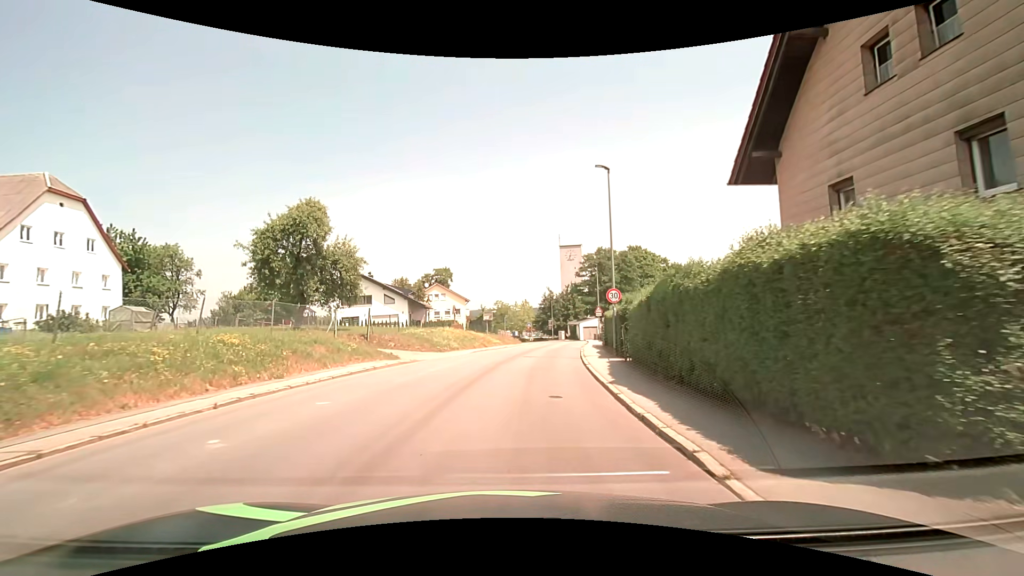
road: tertiary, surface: asphalt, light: Day
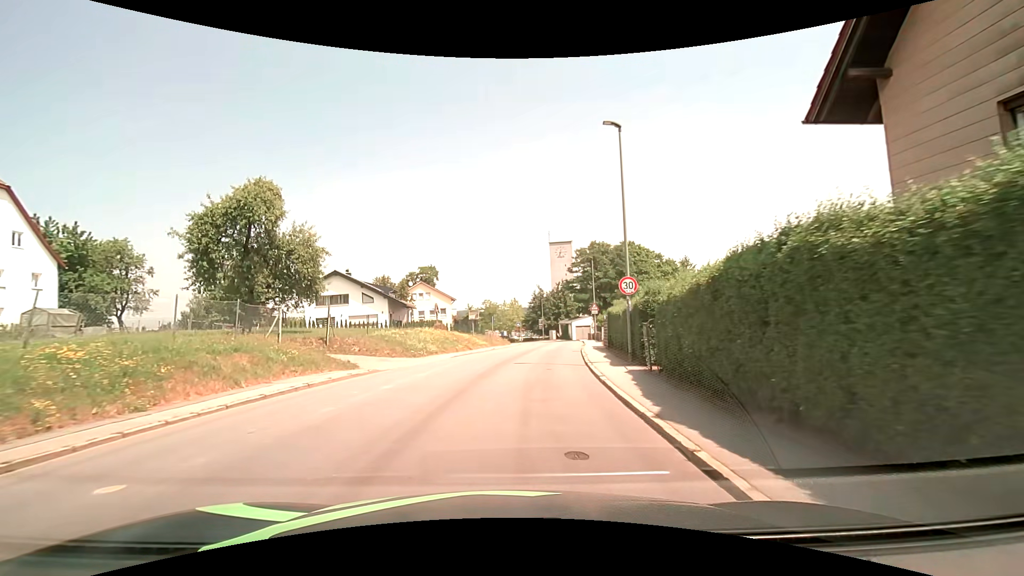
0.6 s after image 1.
(0.0, +4.6) m; +1°
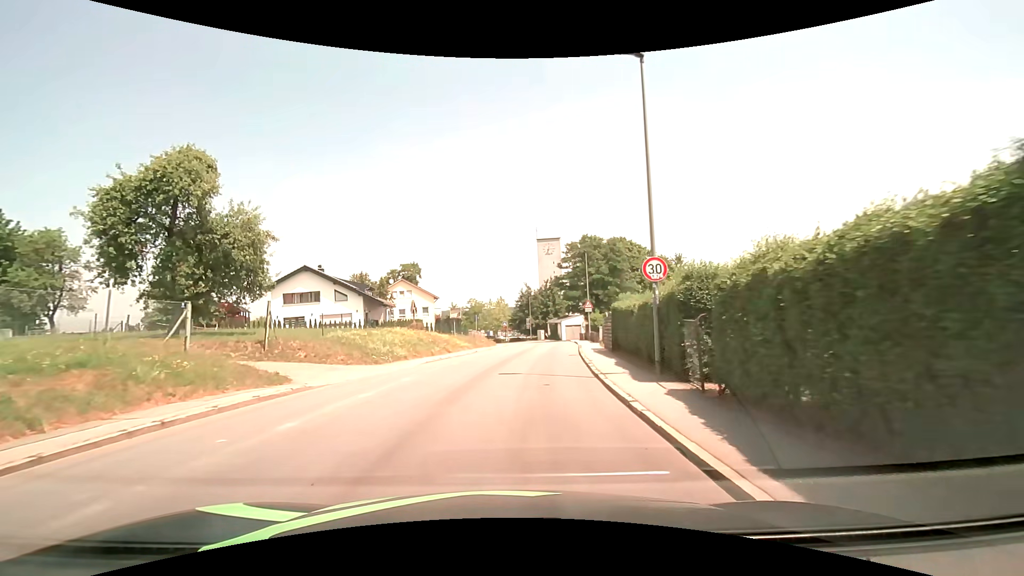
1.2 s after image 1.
(0.0, +4.6) m; +1°
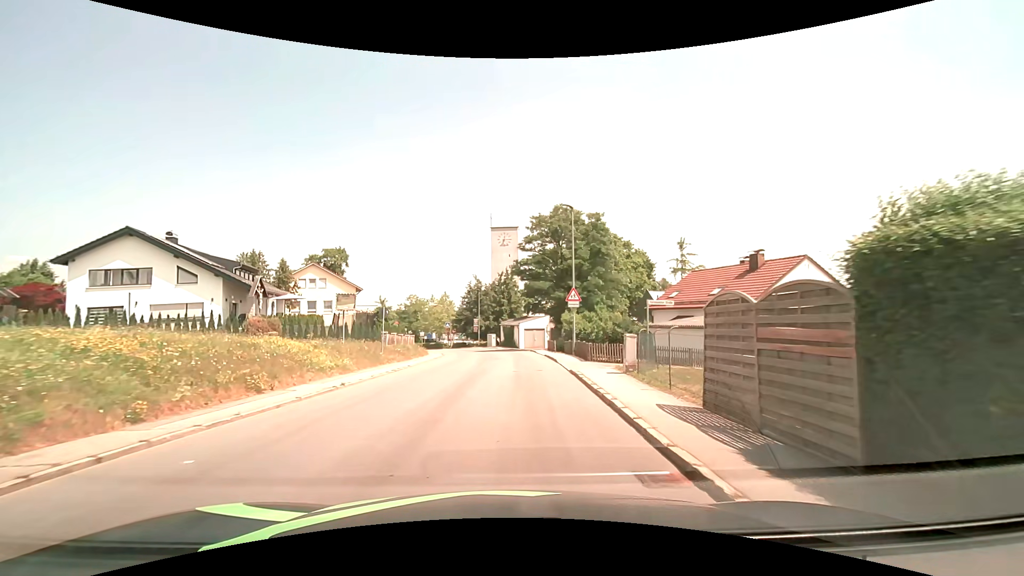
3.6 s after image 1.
(+0.9, +18.2) m; +6°
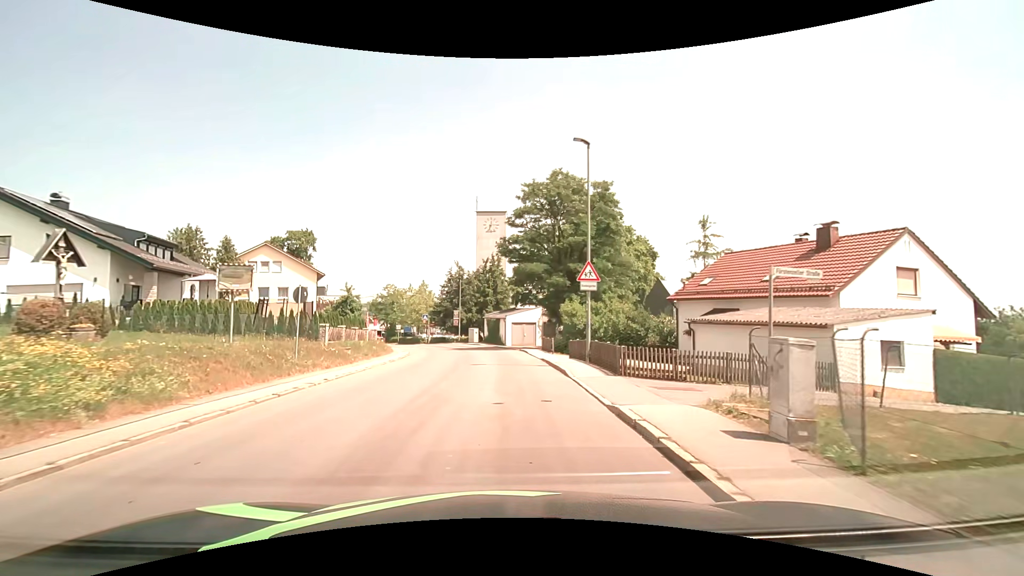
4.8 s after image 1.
(+0.2, +9.0) m; +2°
